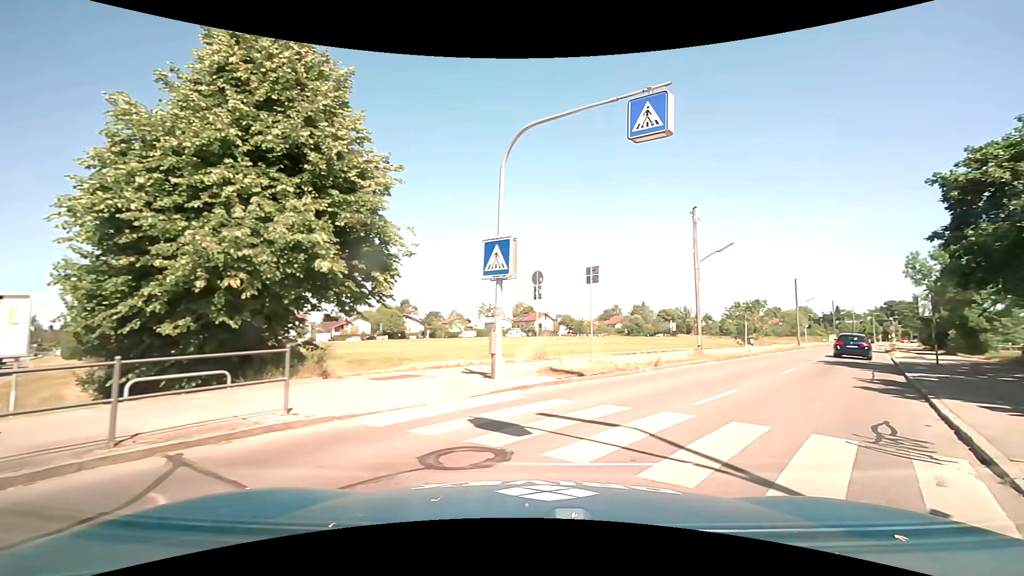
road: tertiary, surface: asphalt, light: Day
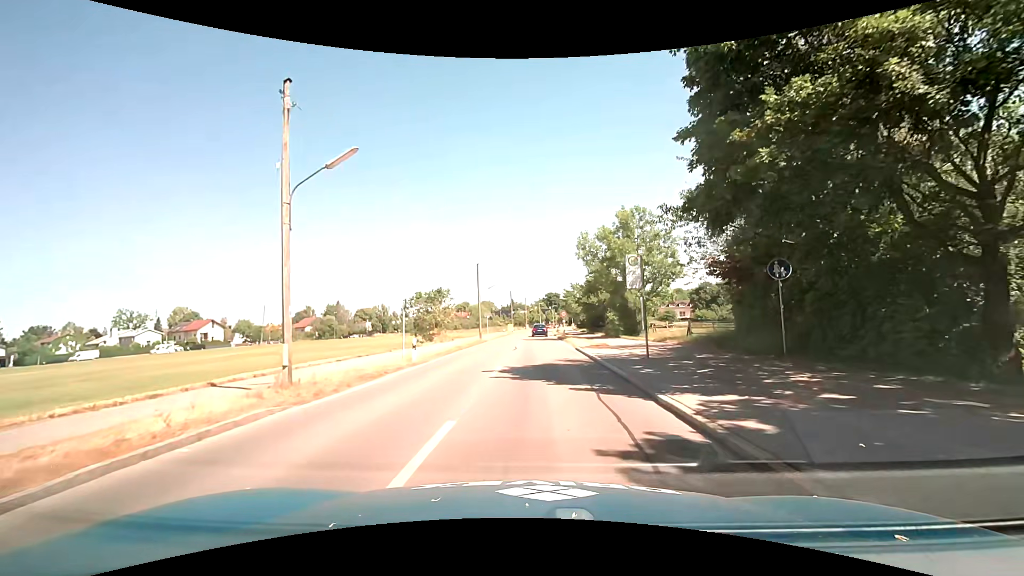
(+6.1, +13.1) m; +33°
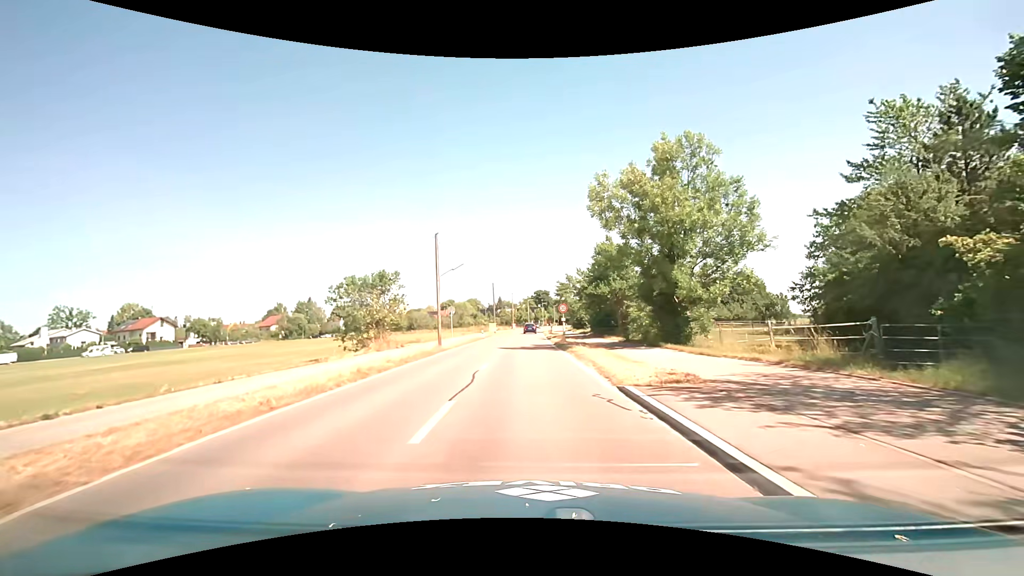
(+0.4, +16.2) m; +1°
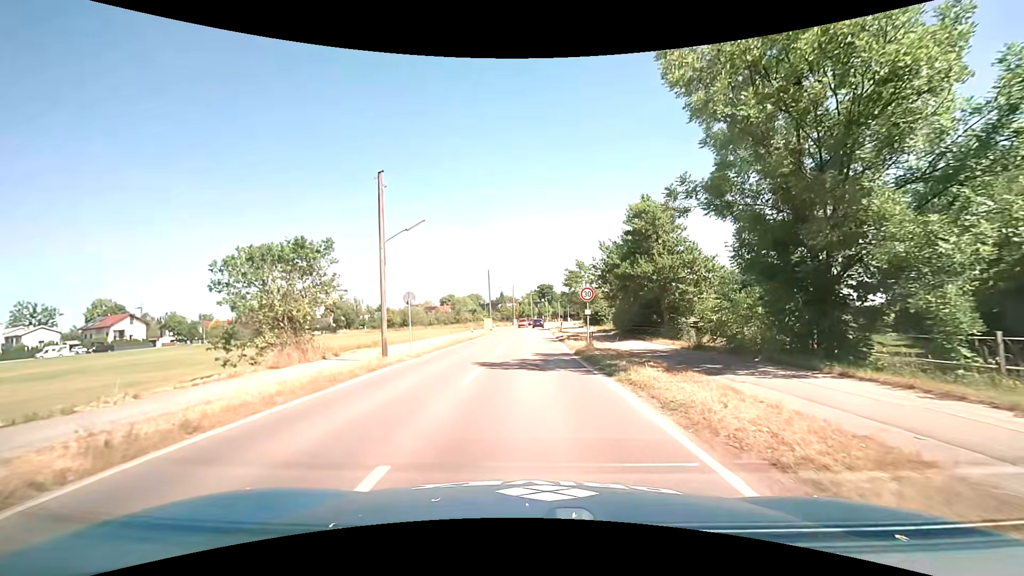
(+0.2, +13.1) m; +1°
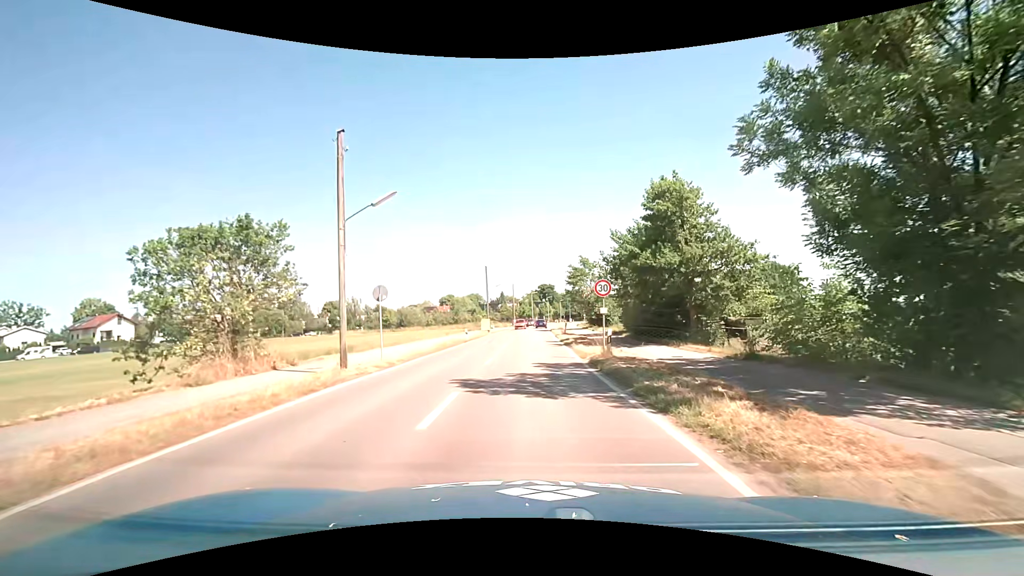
(0.0, +4.5) m; 0°
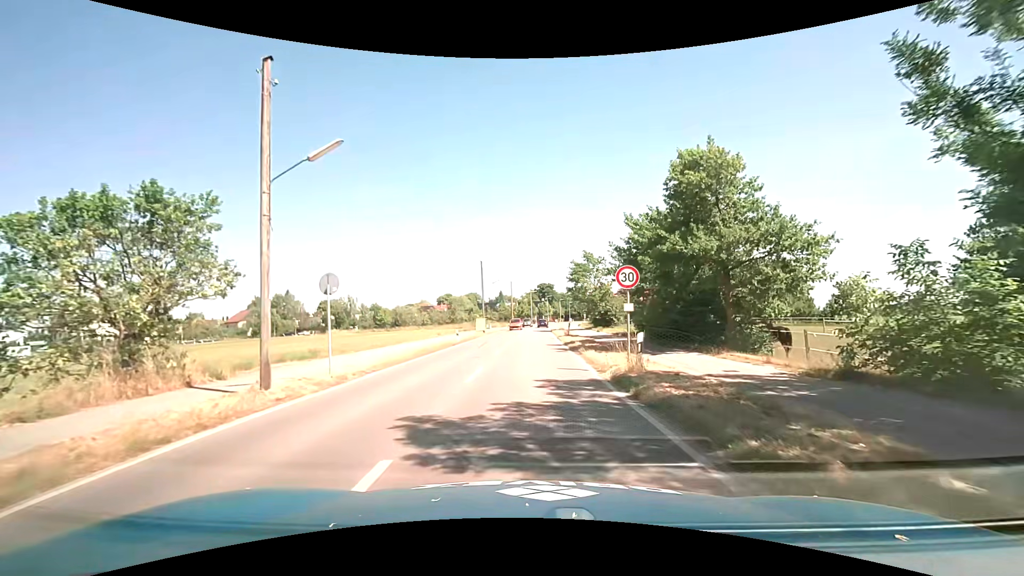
(0.0, +4.5) m; 0°
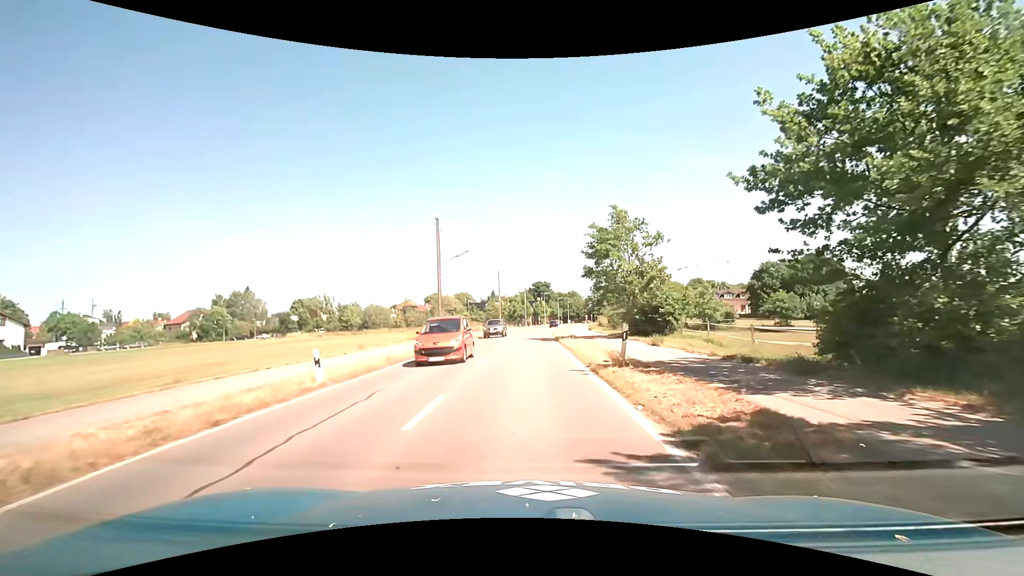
(+0.2, +22.5) m; +1°
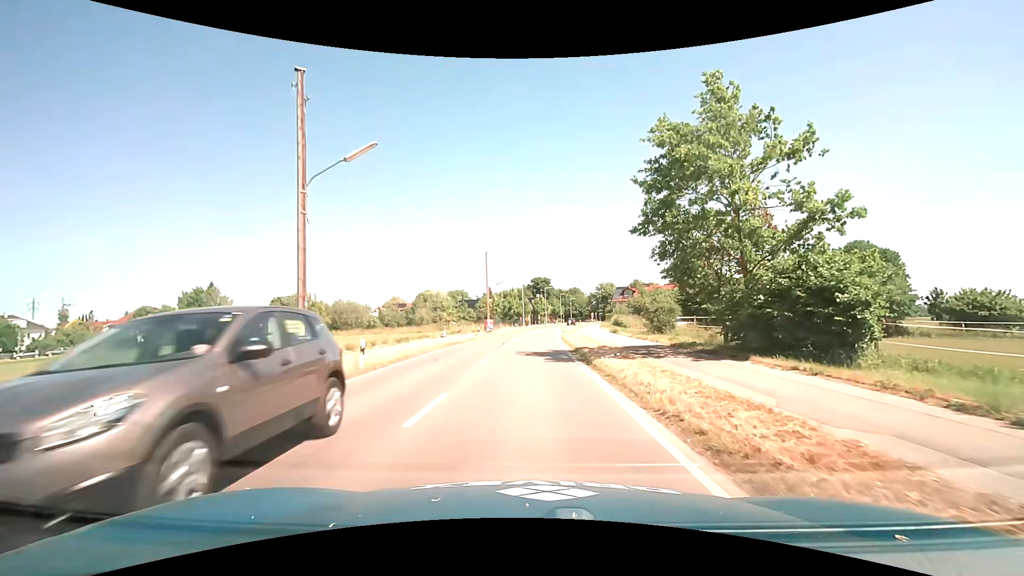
(0.0, +18.0) m; 0°
(0, +10) (0, +20) (0, +30) (0, +40) (0, +50) (+1, +60) (+2, +70) (+3, +80) (+5, +90) (+6, +100) m
